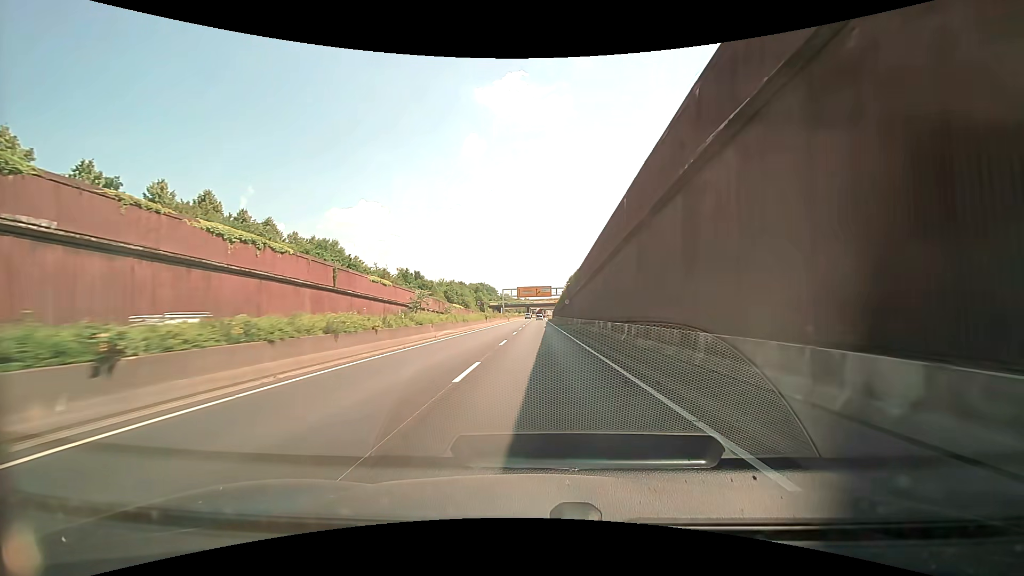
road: trunk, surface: asphalt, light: Day
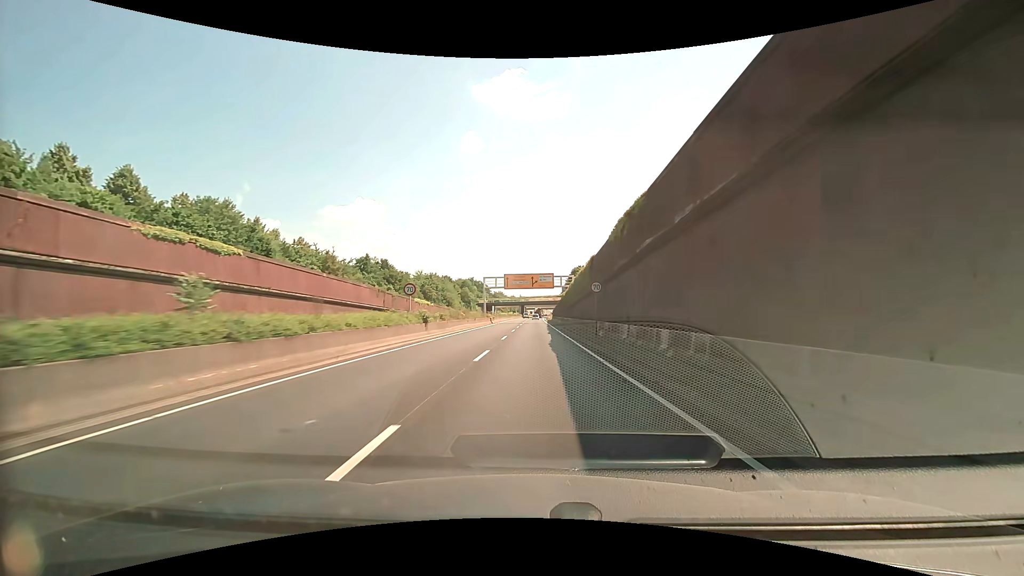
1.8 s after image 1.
(+0.1, +32.2) m; +1°
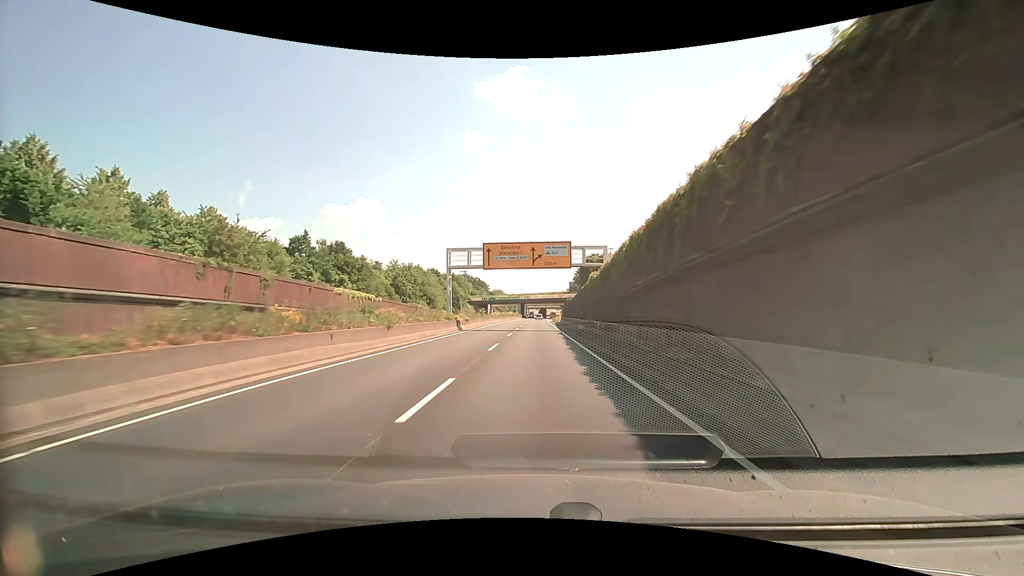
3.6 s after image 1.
(-0.1, +32.2) m; 0°
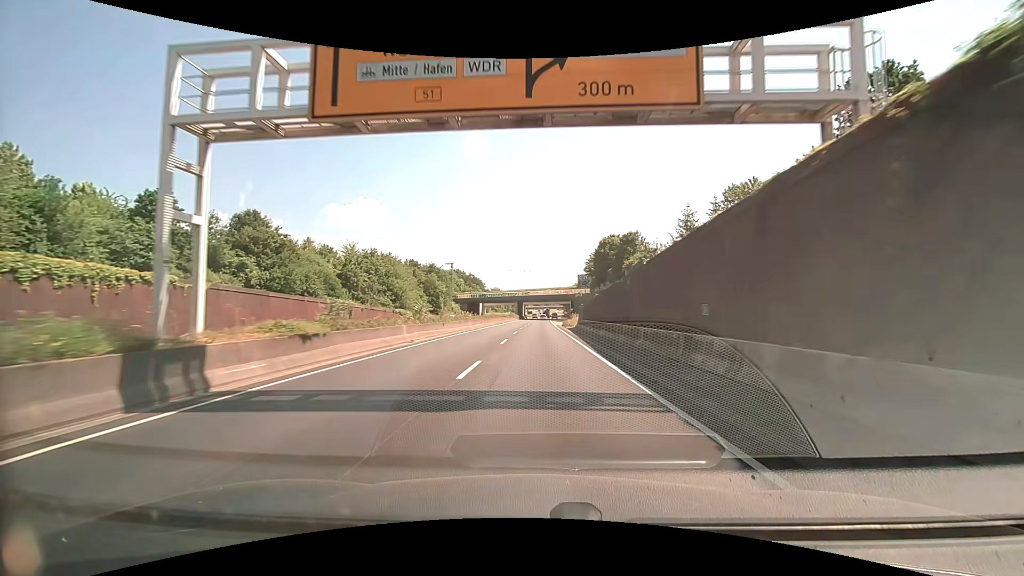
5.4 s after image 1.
(-0.1, +32.2) m; 0°
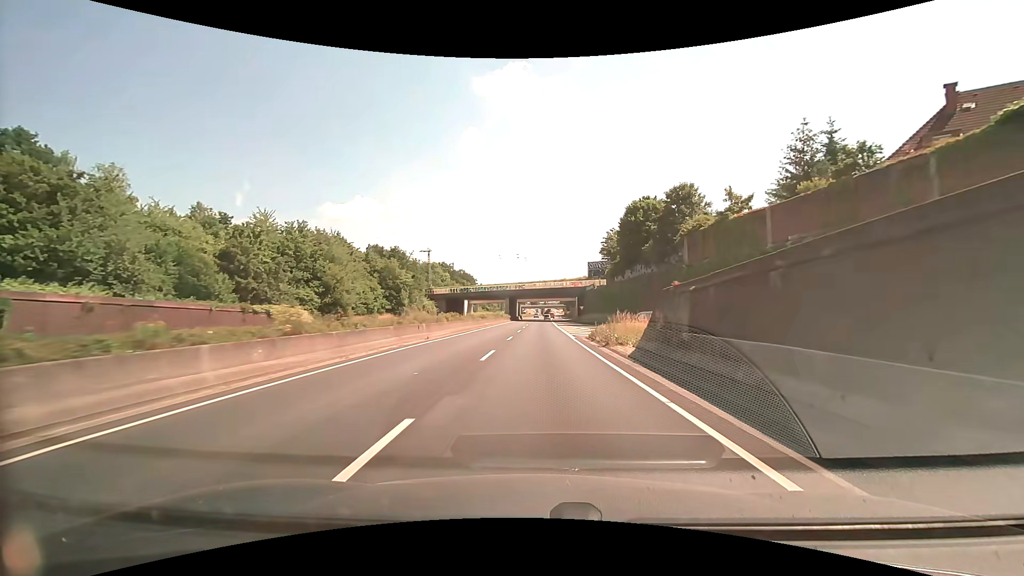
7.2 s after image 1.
(+0.1, +32.2) m; 0°
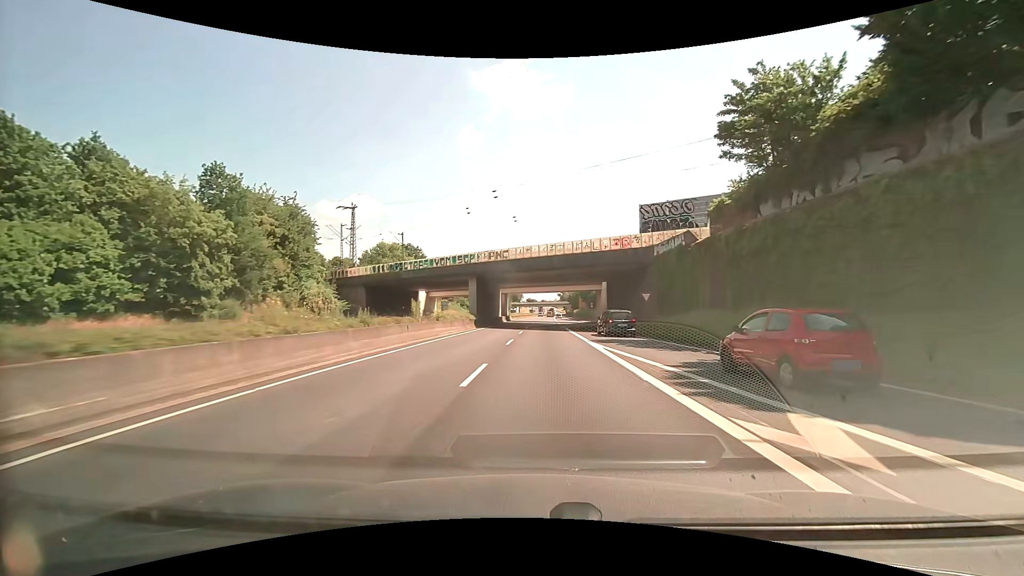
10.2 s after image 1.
(+0.3, +53.7) m; 0°
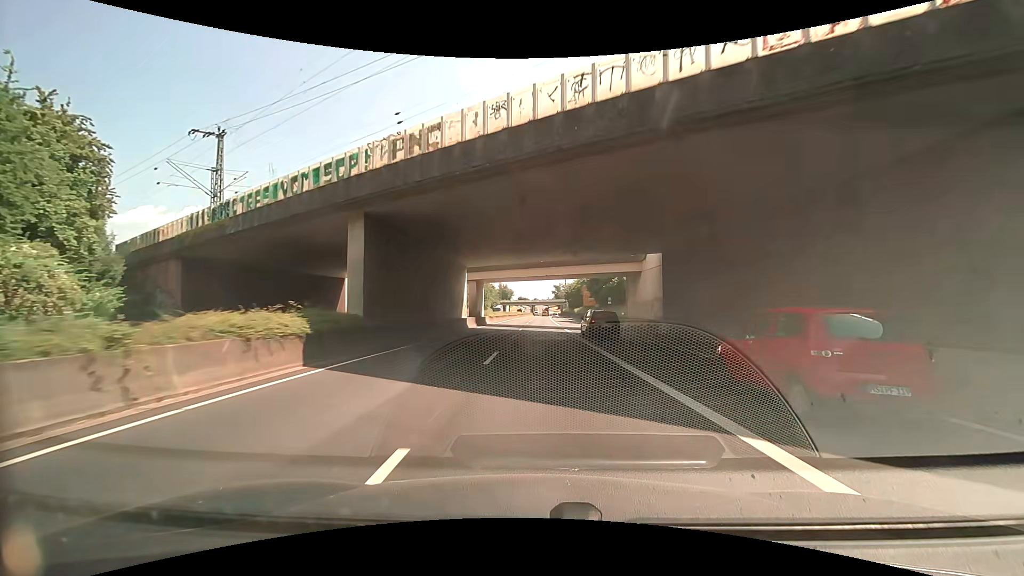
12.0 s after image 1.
(+0.3, +32.2) m; +1°
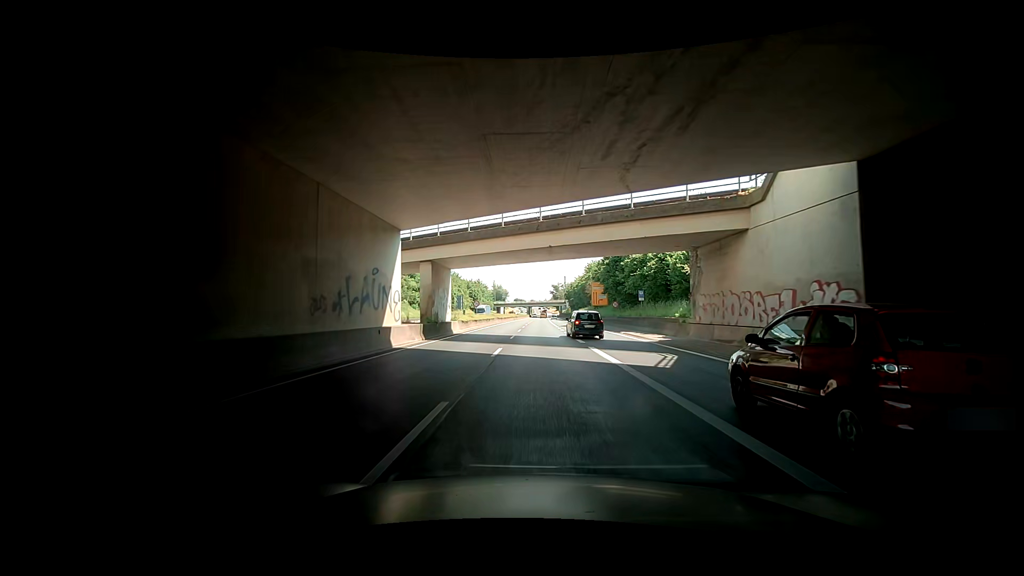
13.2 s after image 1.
(0.0, +21.5) m; -1°
(0, +10) (0, +20) (0, +30) (+1, +40) (+1, +50) (+2, +60) (+2, +70) (+1, +80) (+1, +90) (+1, +100) m
